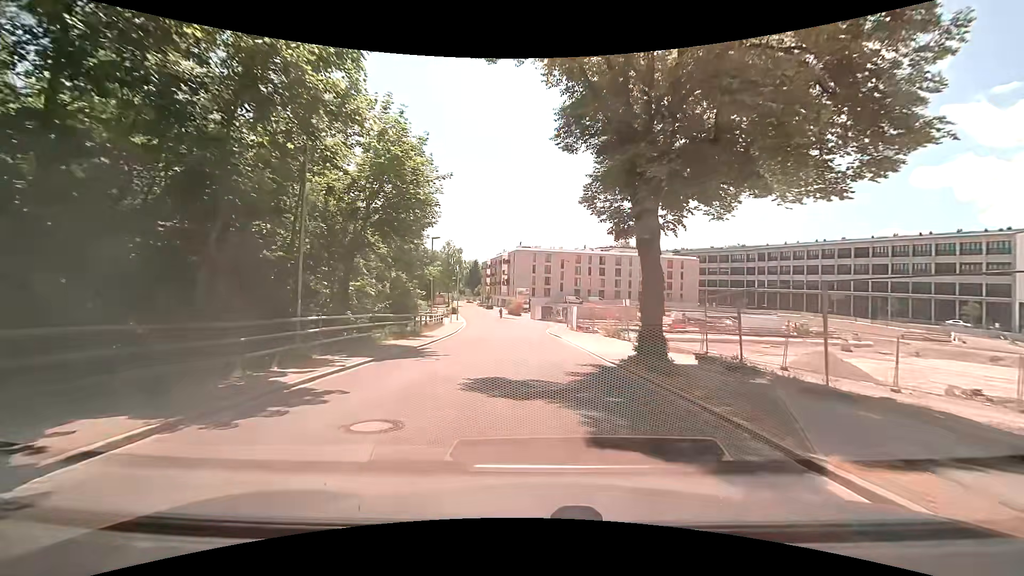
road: residential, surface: asphalt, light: Day
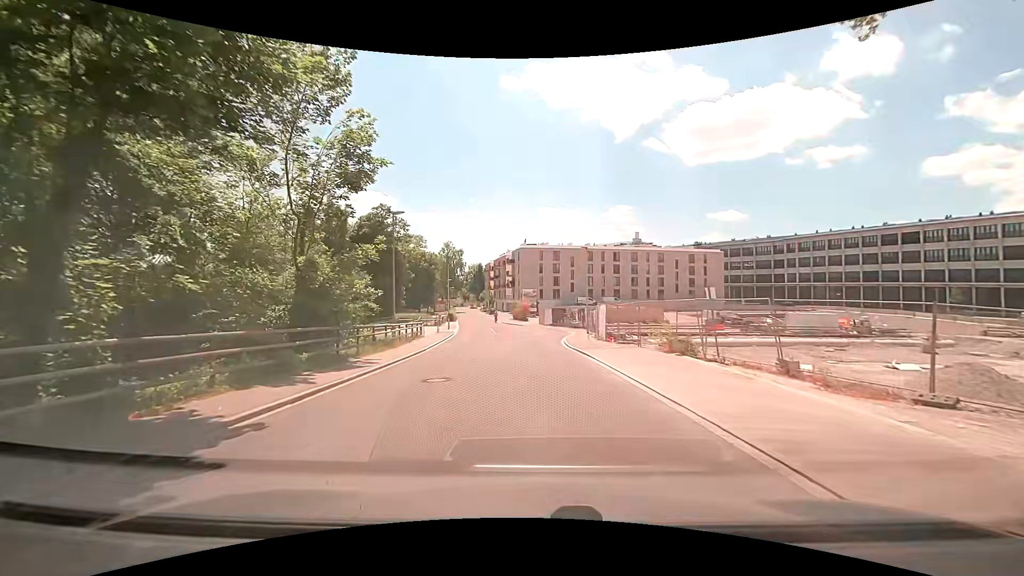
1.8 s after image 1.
(-0.2, +12.3) m; -1°
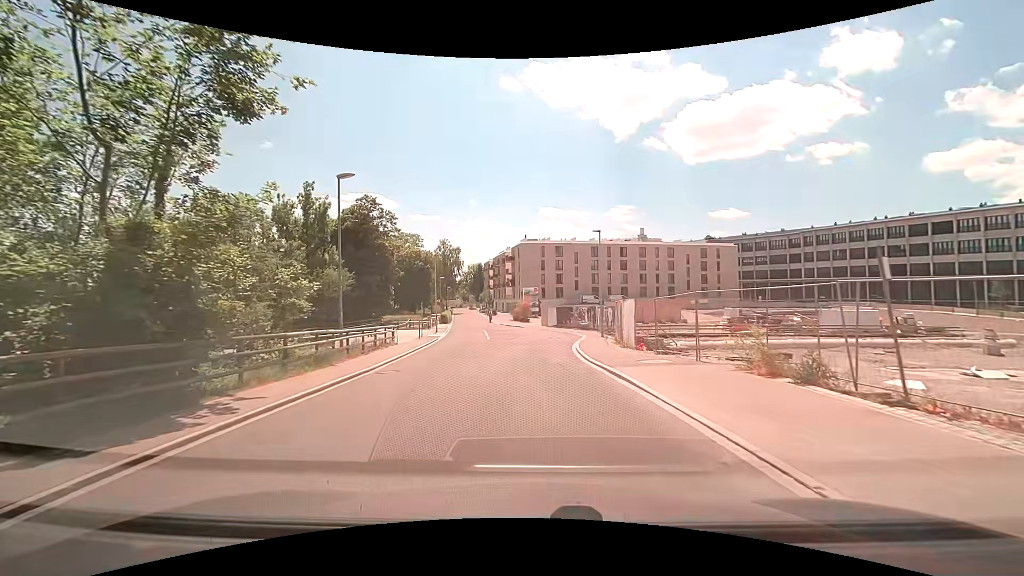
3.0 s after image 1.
(0.0, +7.6) m; 0°
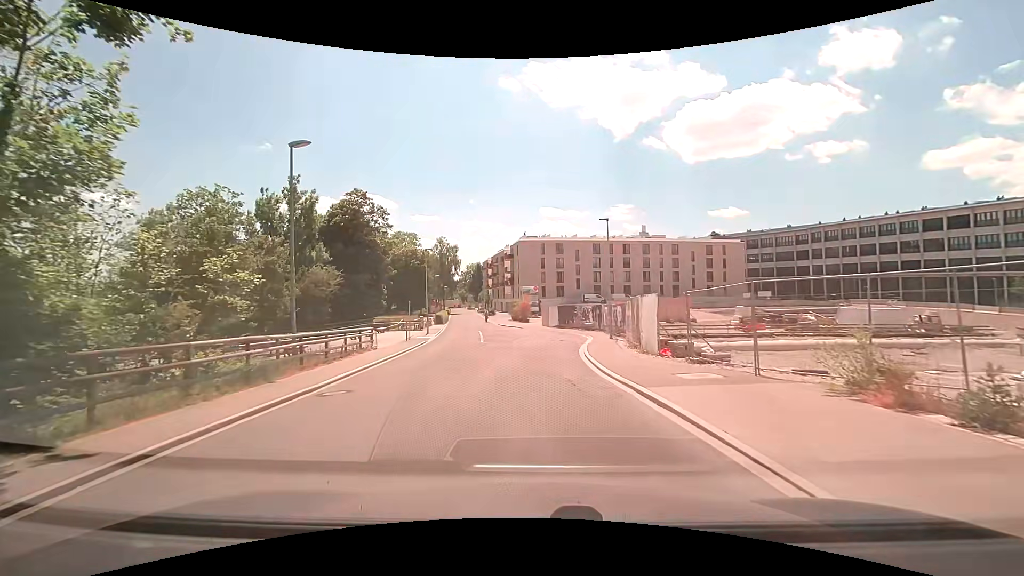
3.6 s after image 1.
(0.0, +3.8) m; 0°
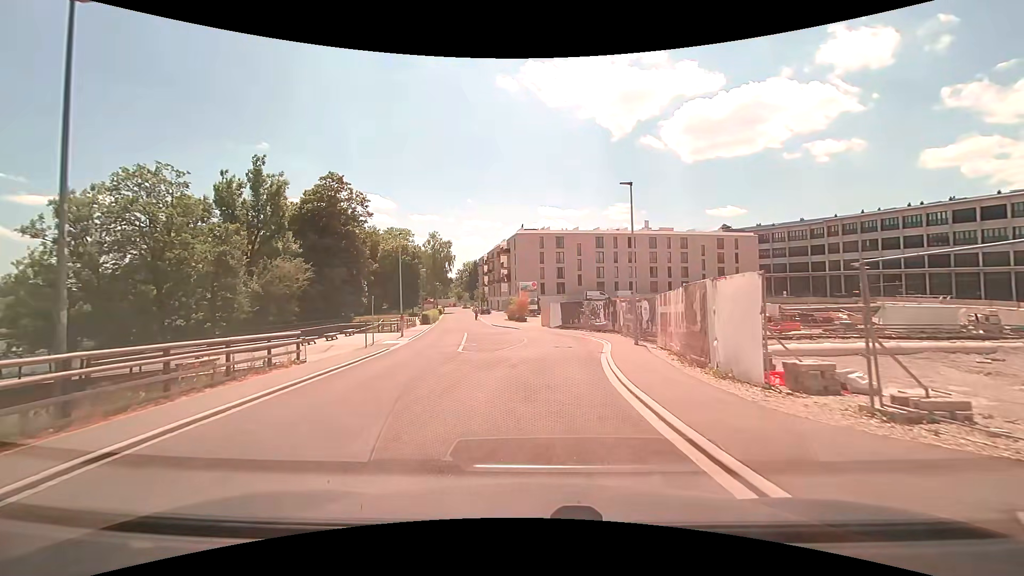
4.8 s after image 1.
(0.0, +7.7) m; 0°
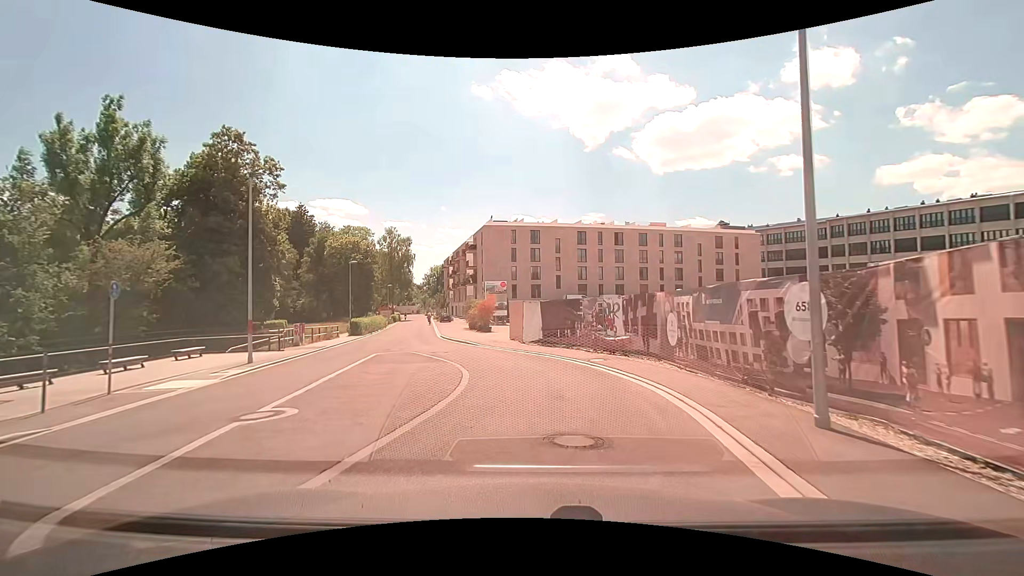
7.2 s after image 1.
(+0.3, +15.4) m; +3°
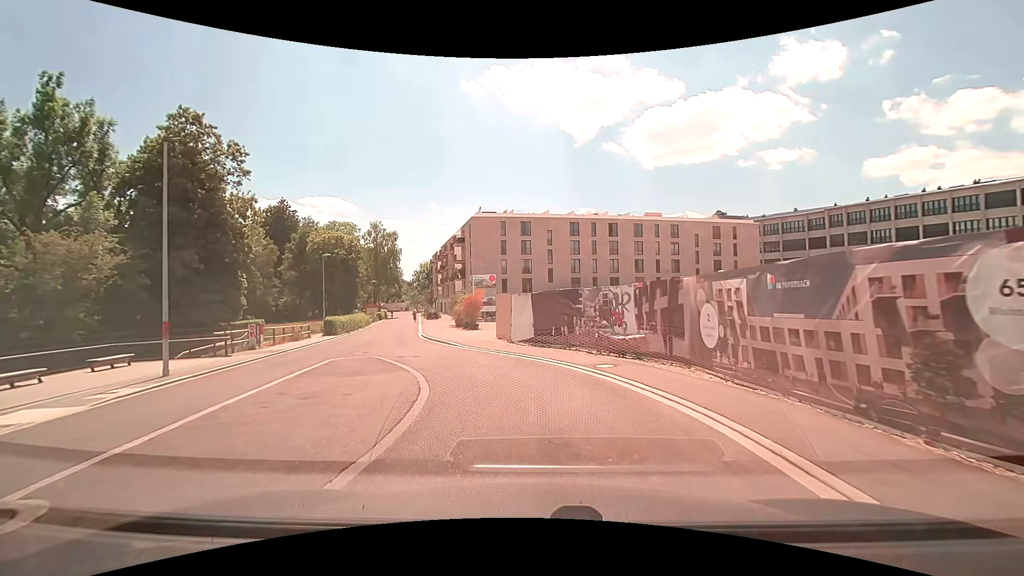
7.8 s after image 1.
(0.0, +3.7) m; +1°
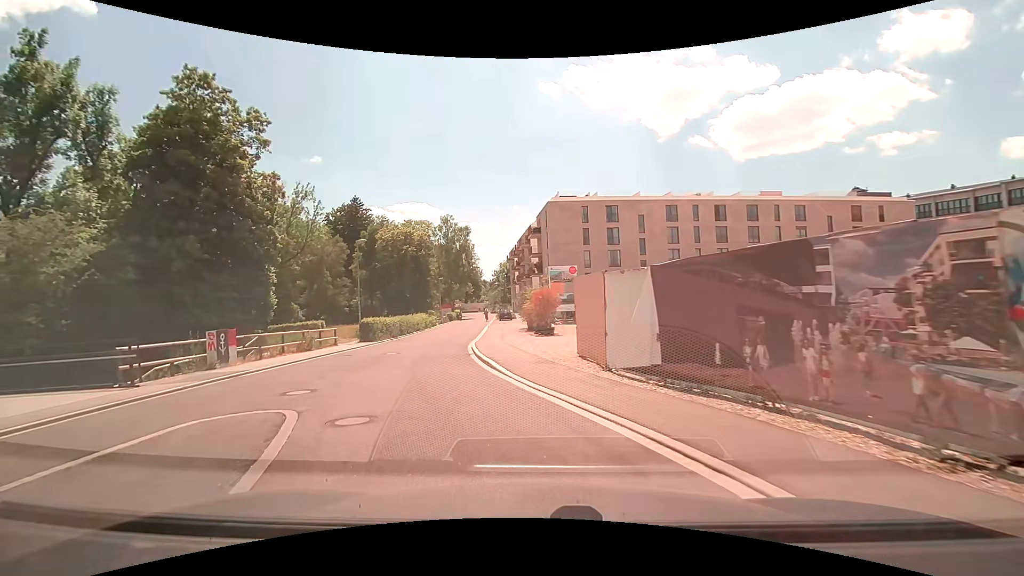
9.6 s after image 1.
(-0.5, +10.6) m; -10°
(-2, +10) (-4, +20) (-5, +29) (-6, +39) (-7, +49) (-7, +59) (-8, +69) (-9, +79) (-10, +89) (-11, +99) m
